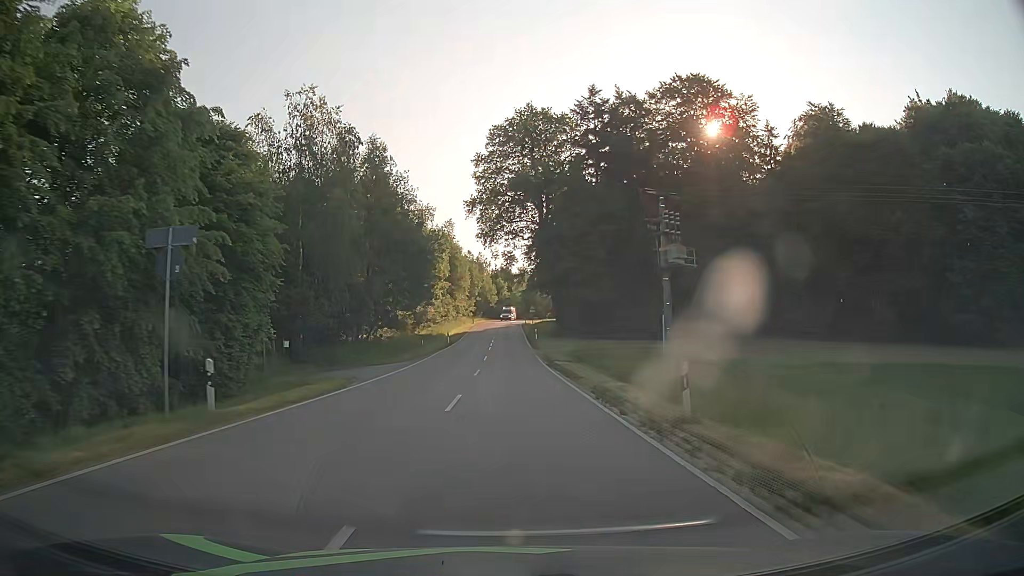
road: tertiary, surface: asphalt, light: Day
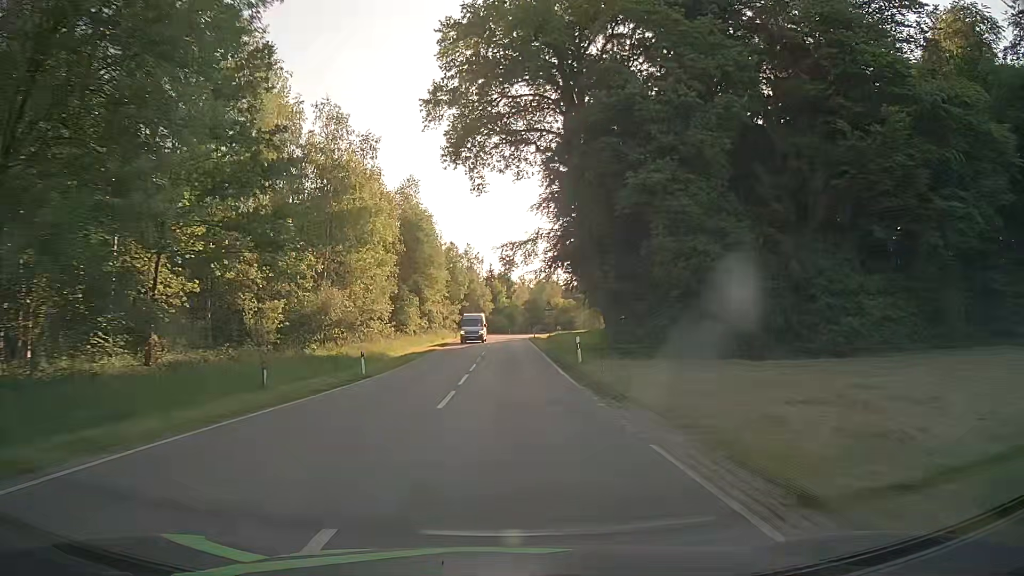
(0.0, +36.3) m; 0°
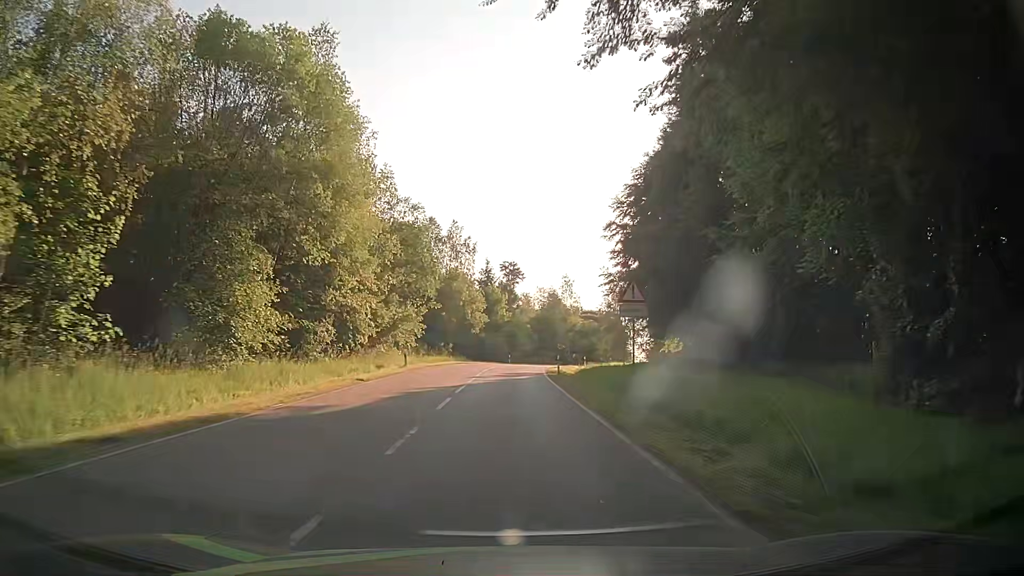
(-0.1, +35.6) m; 0°
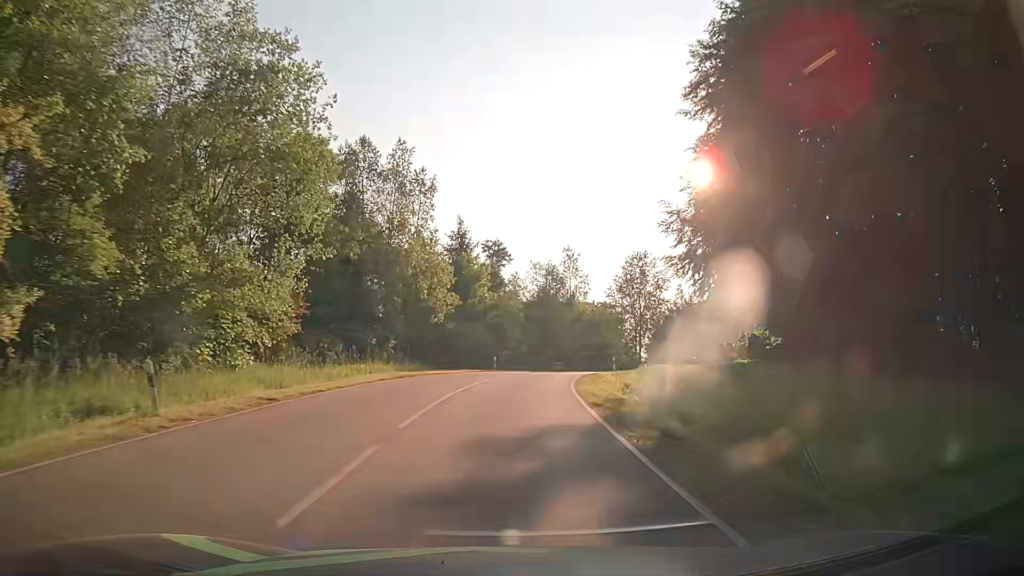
(+0.2, +26.8) m; +1°
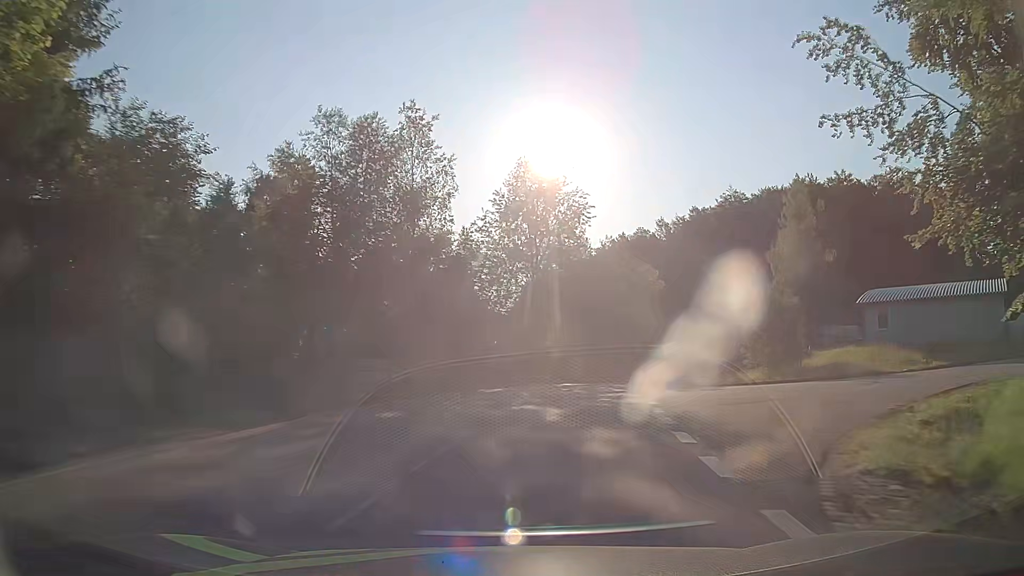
(+4.4, +45.0) m; +14°
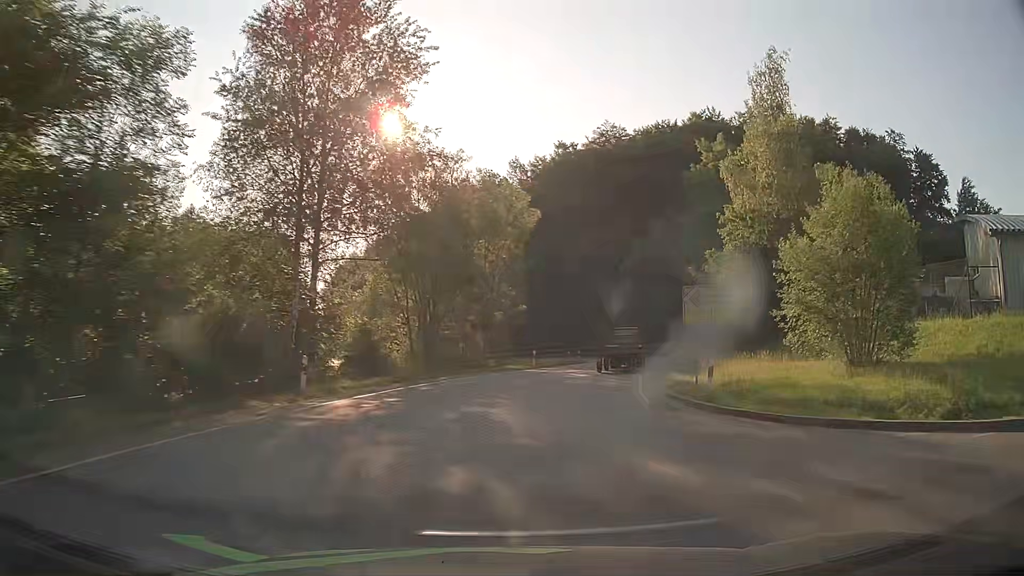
(+3.2, +26.5) m; +14°
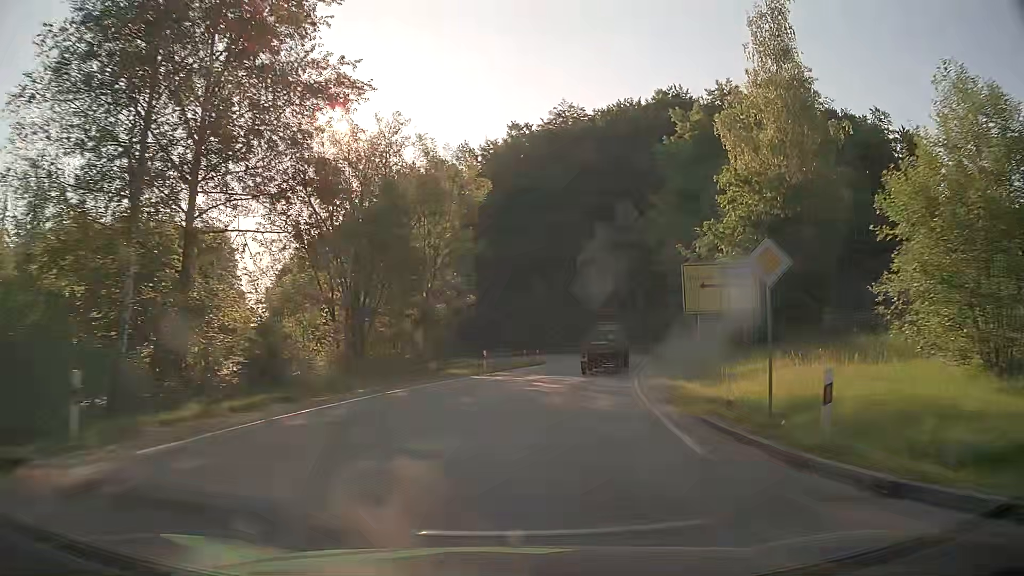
(+0.3, +8.1) m; +4°
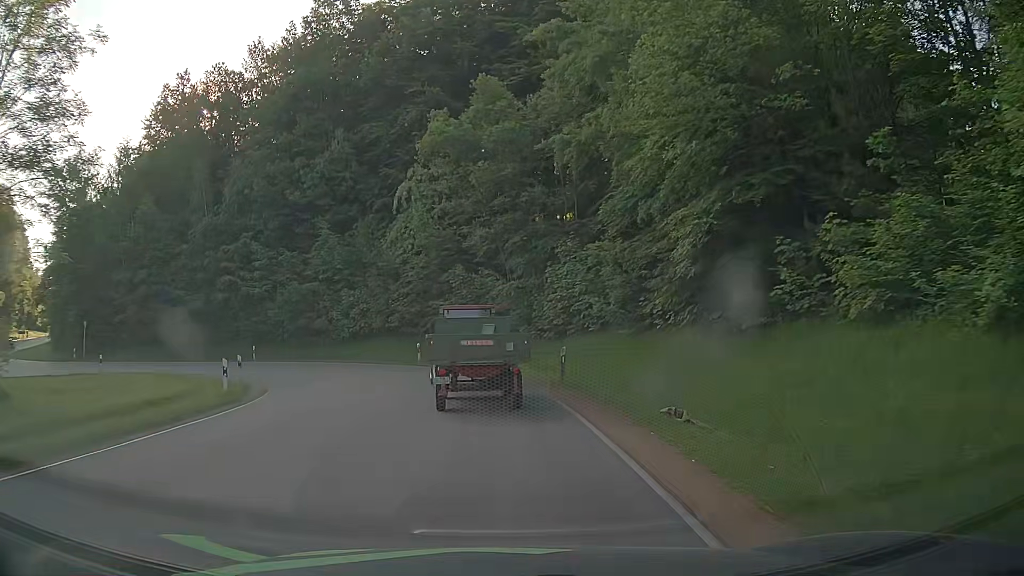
(+5.0, +34.1) m; +13°
